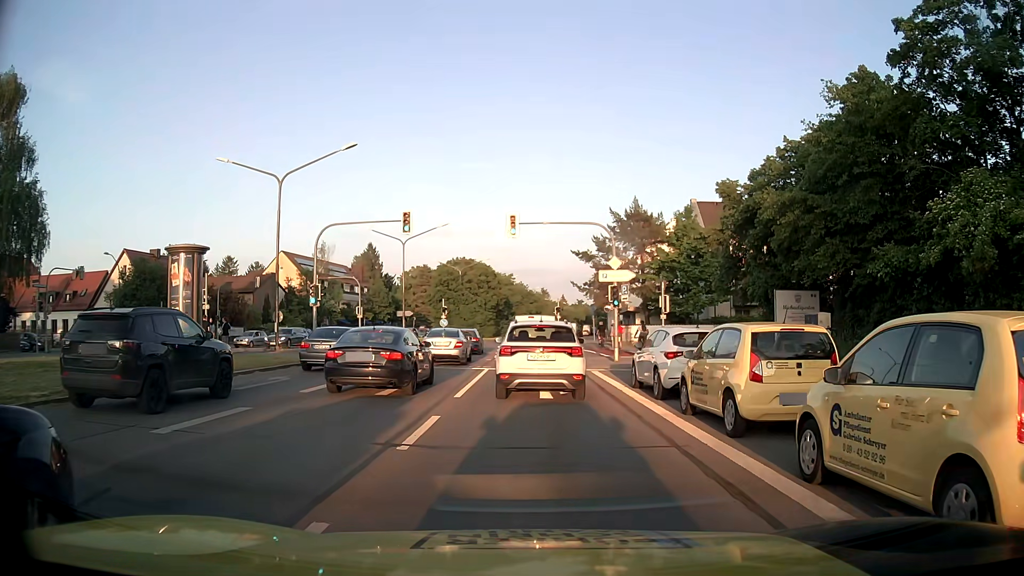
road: secondary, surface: asphalt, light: Day
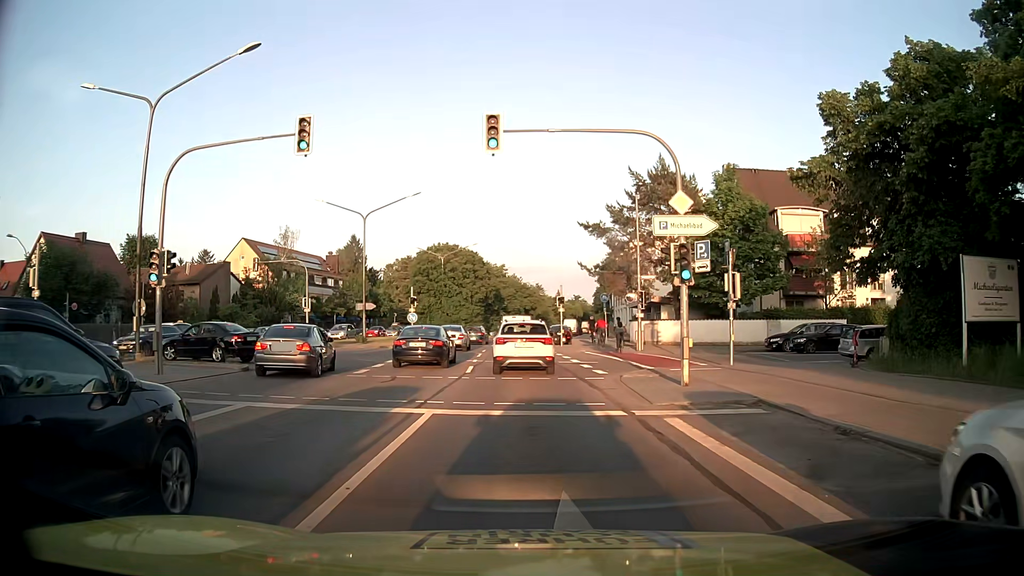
(0.0, +13.4) m; 0°
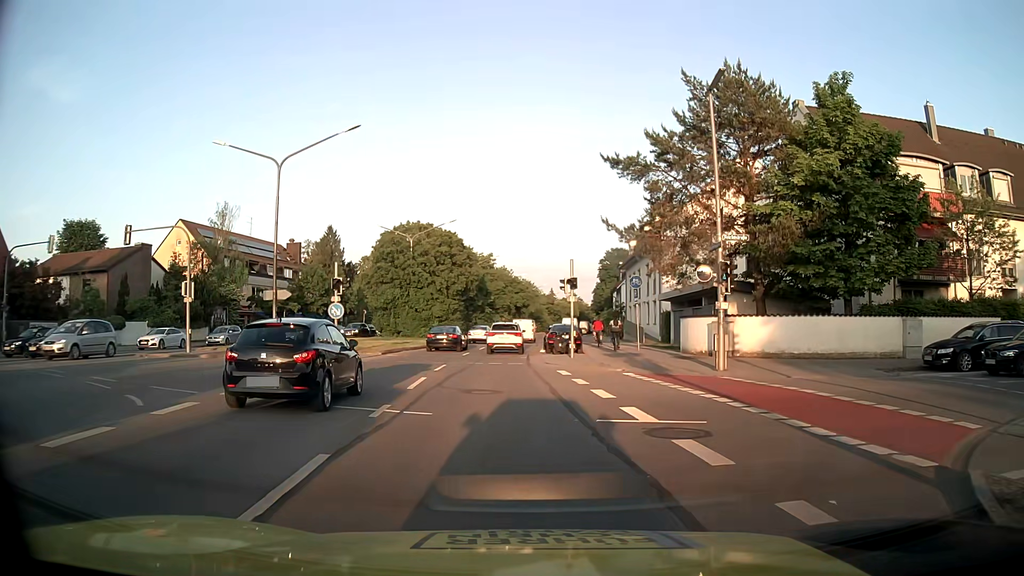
(+0.1, +16.2) m; +1°
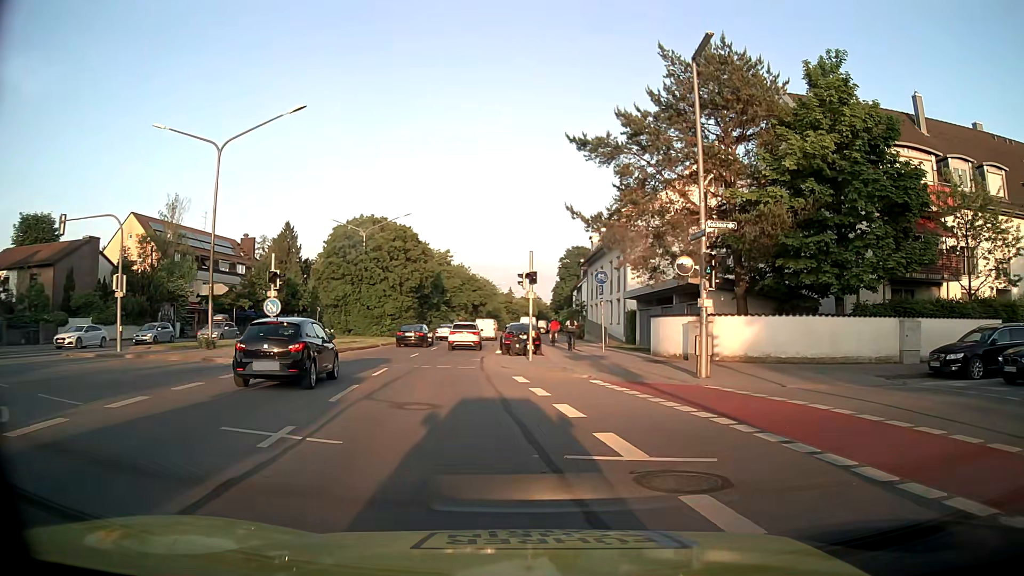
(0.0, +2.6) m; +3°
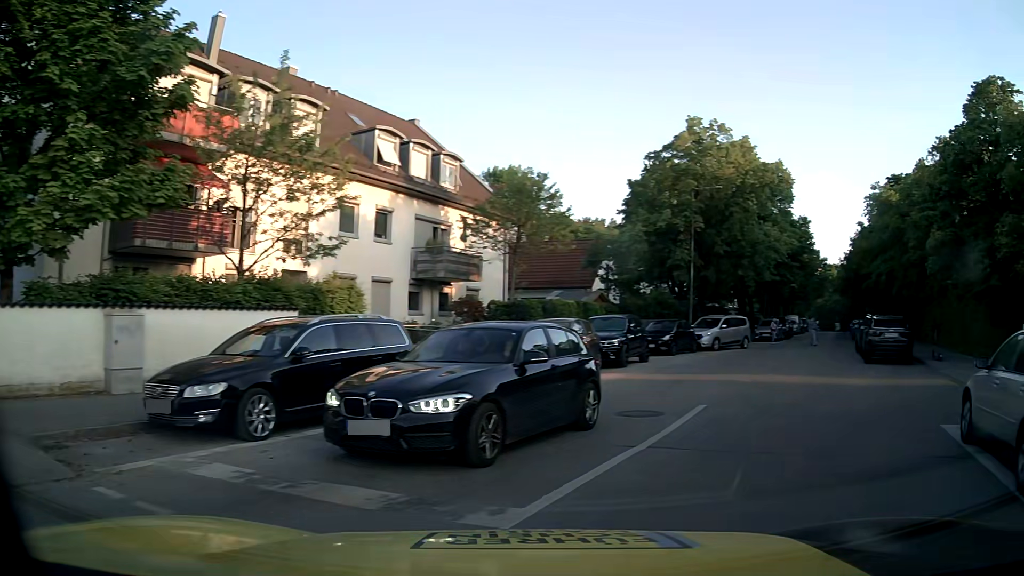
(+4.9, +9.6) m; +64°
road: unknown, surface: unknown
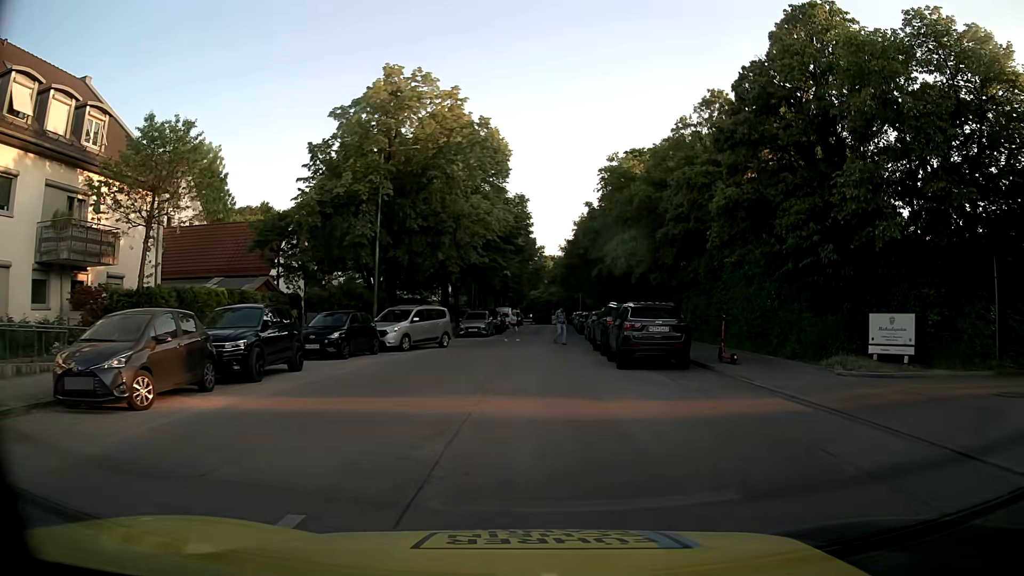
(+1.7, +6.8) m; +24°
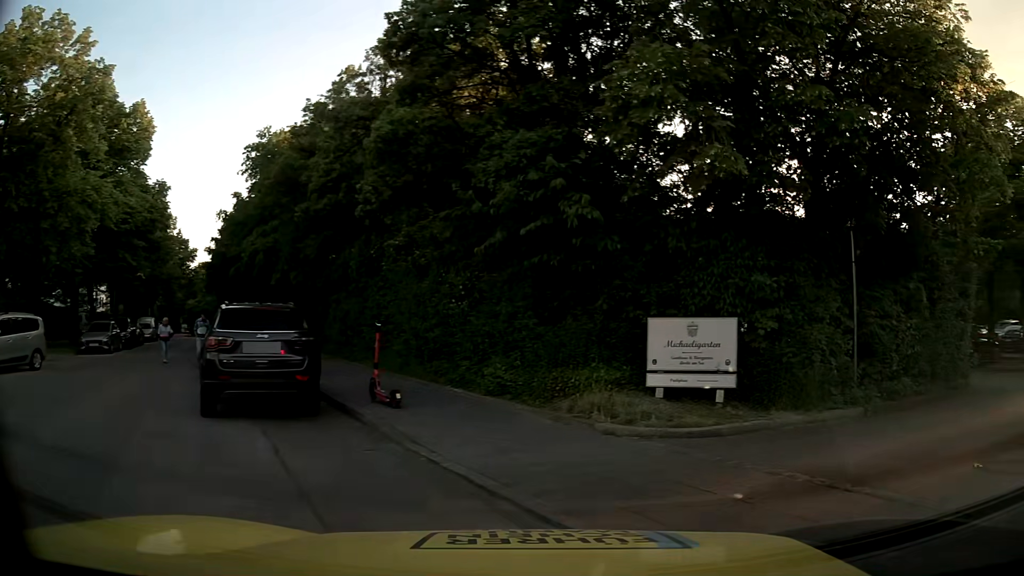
(+1.2, +6.9) m; +27°
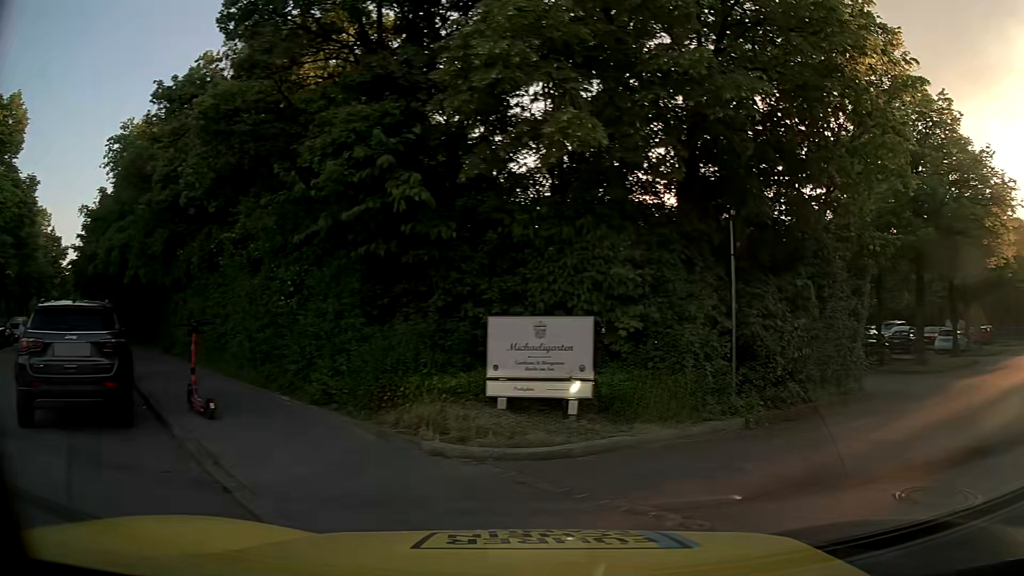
(+0.1, +1.2) m; +12°
